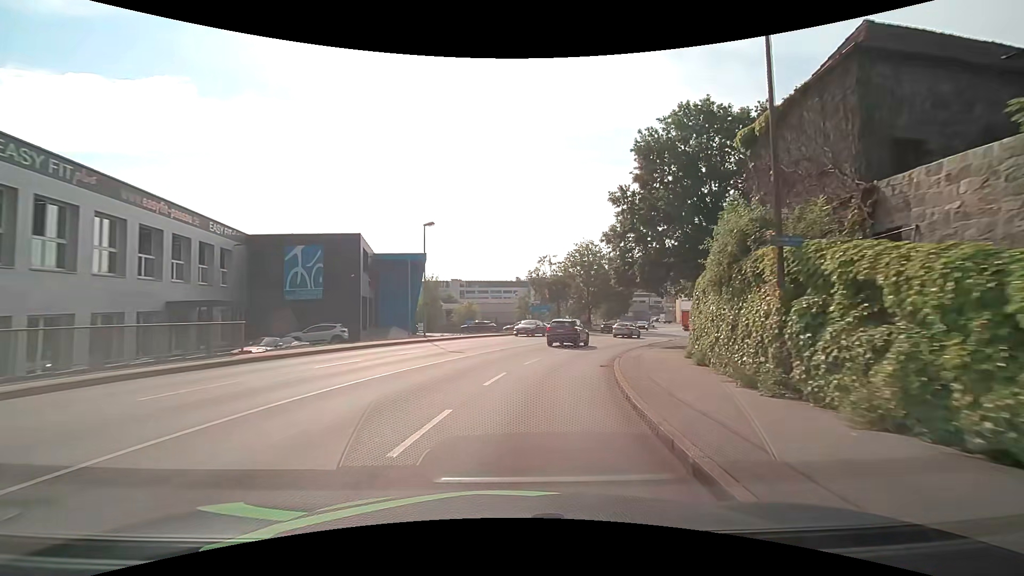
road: tertiary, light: Day
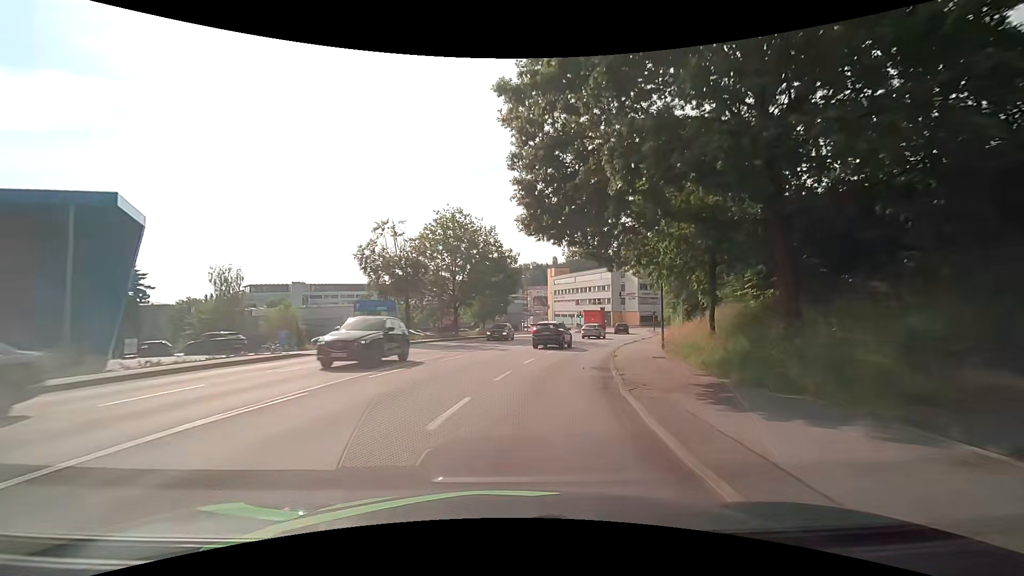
(+3.1, +22.3) m; +16°
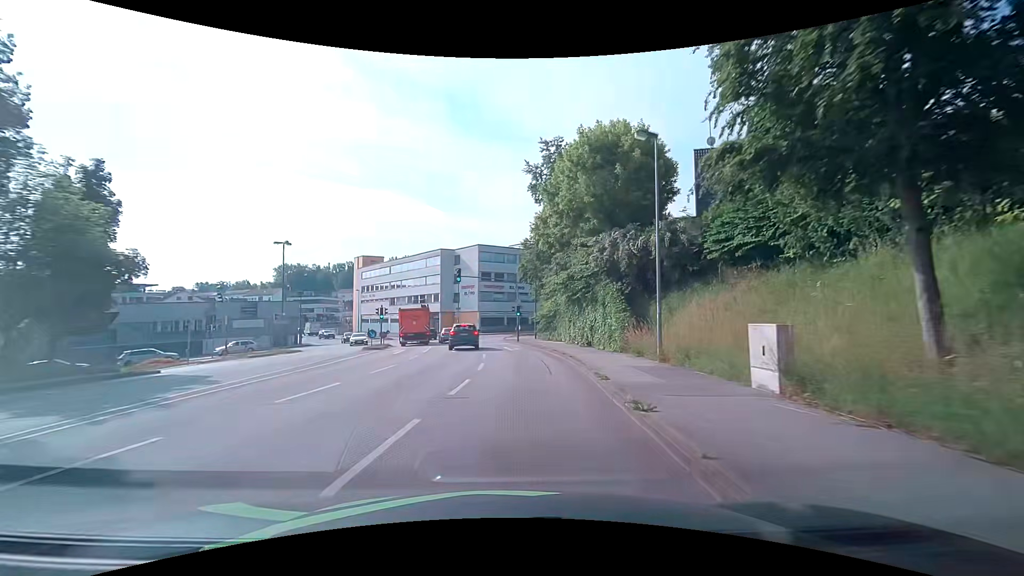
(+6.9, +37.0) m; +20°
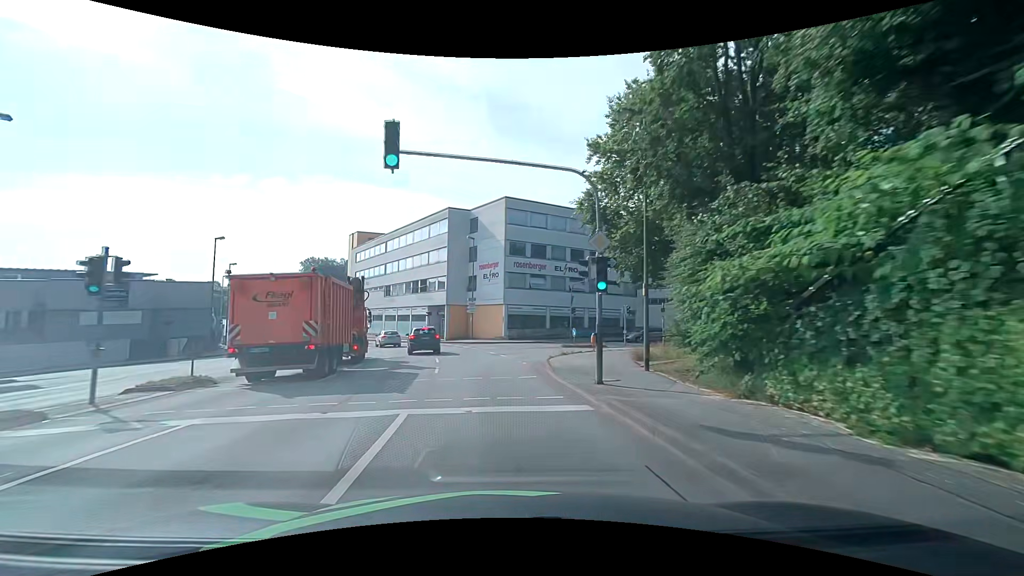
(-0.2, +30.2) m; -5°
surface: asphalt
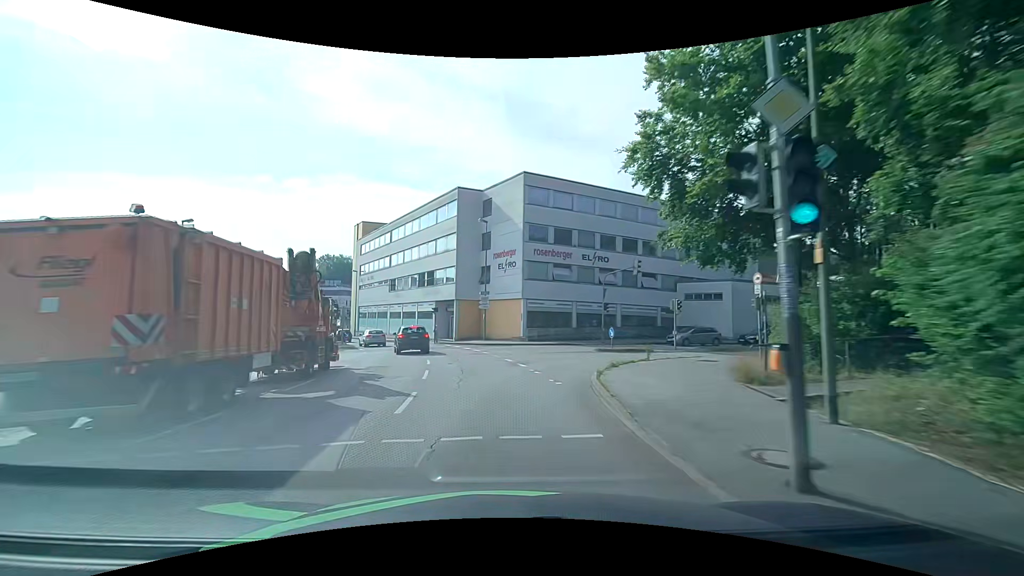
(0.0, +7.6) m; -1°
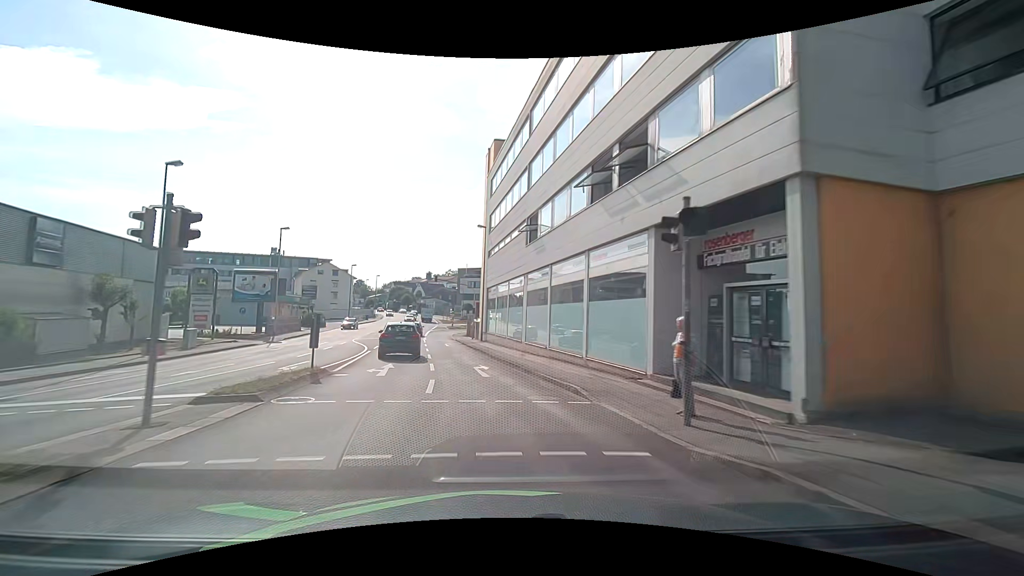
(-5.8, +37.3) m; -21°
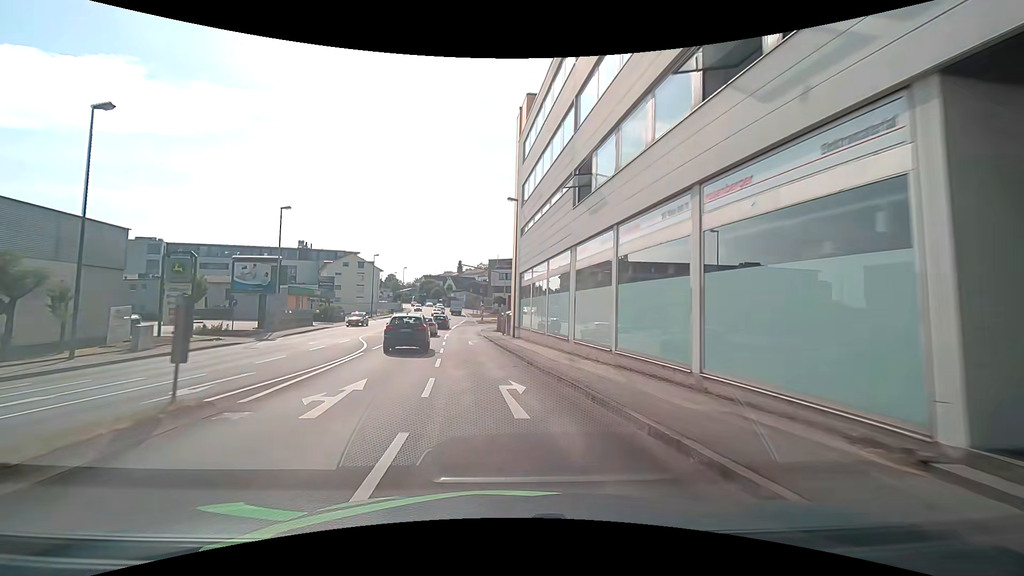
(-0.2, +7.6) m; -3°
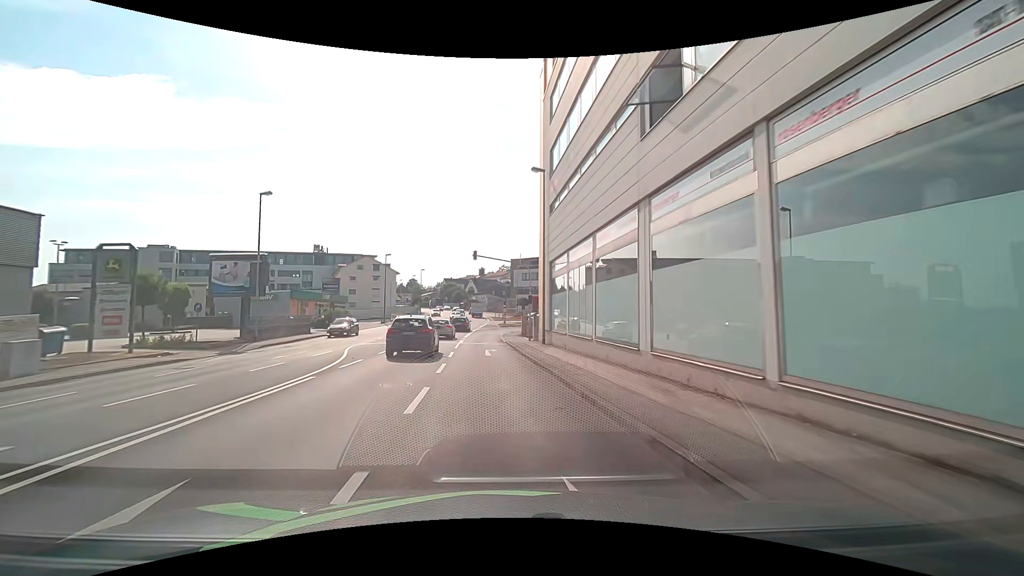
(-0.1, +7.7) m; -3°
(0, +10) (0, +20) (-1, +30) (-1, +40) (-1, +50) (+2, +60) (+7, +68) (+12, +77) (+17, +85) (+23, +94) m
